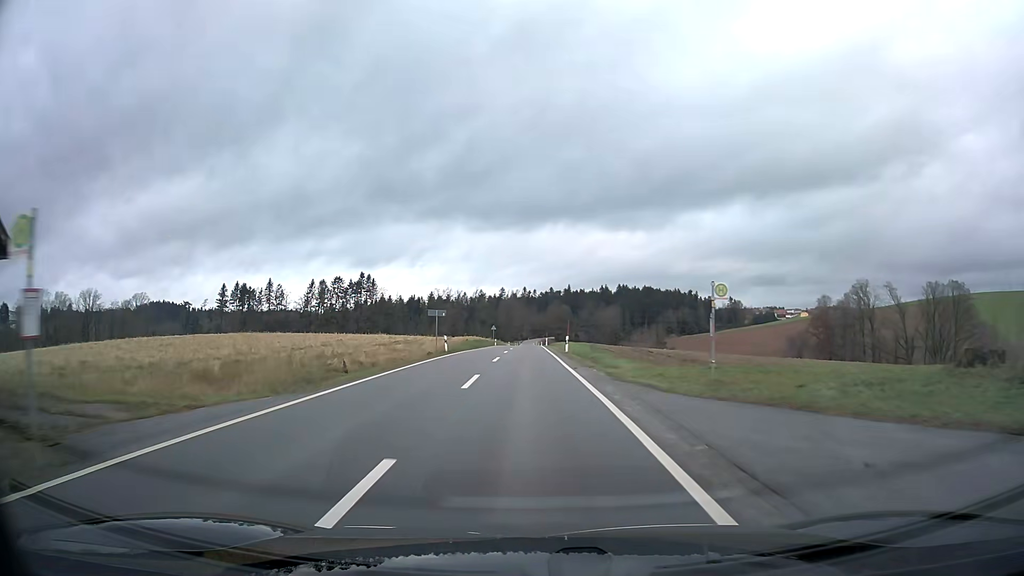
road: tertiary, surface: asphalt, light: Day
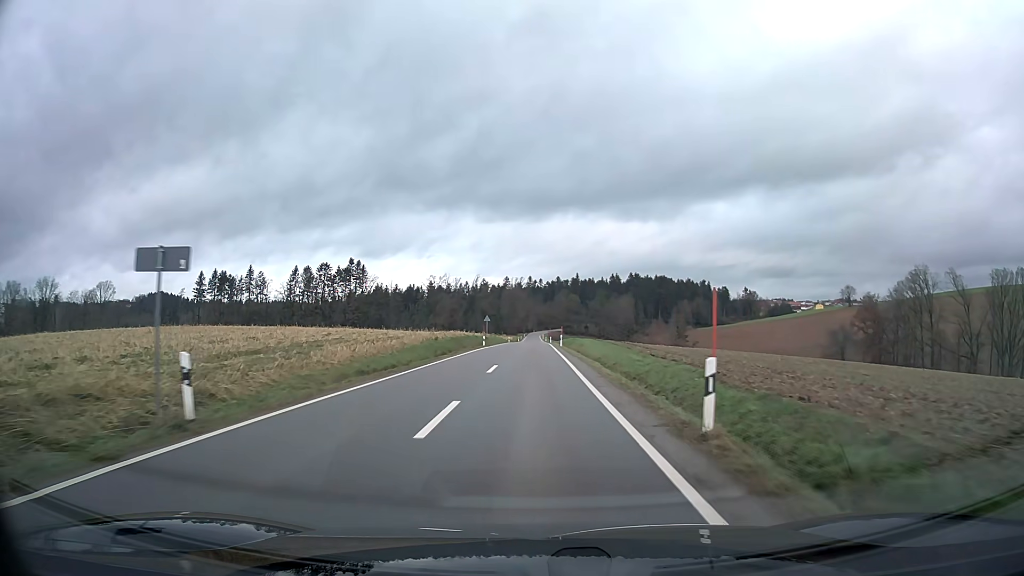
(-0.1, +30.5) m; 0°
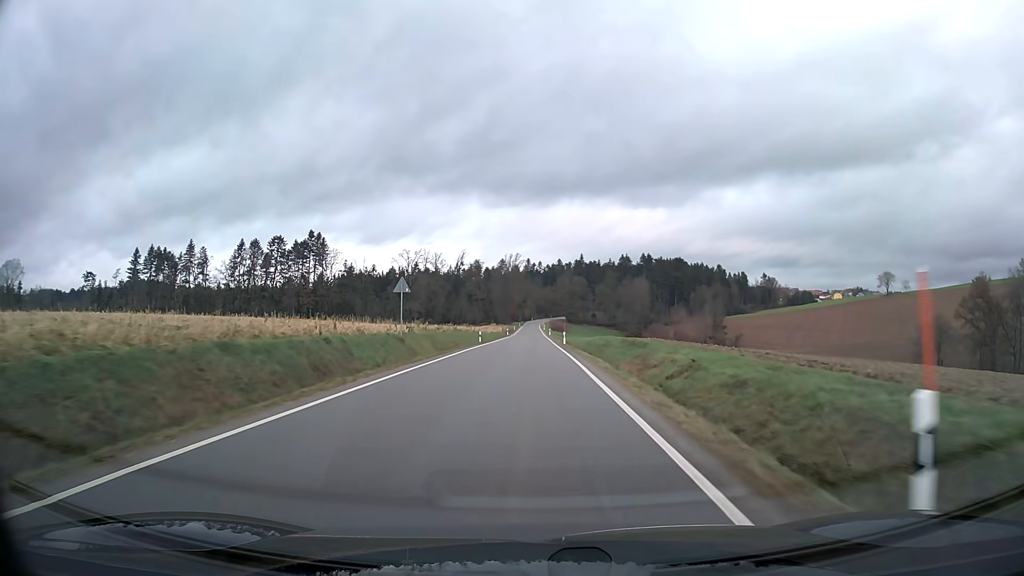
(+0.2, +55.8) m; 0°
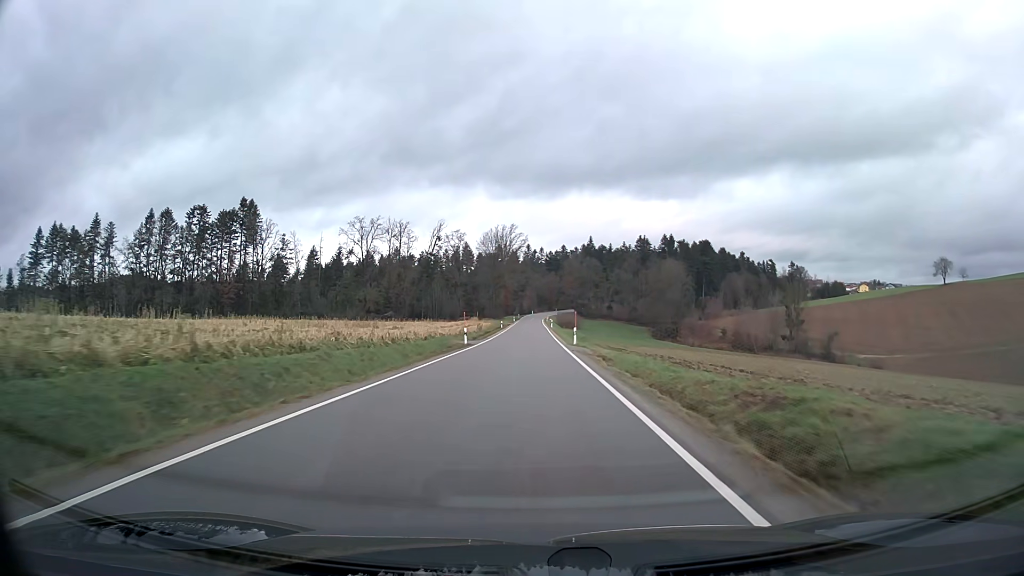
(+0.1, +63.0) m; 0°
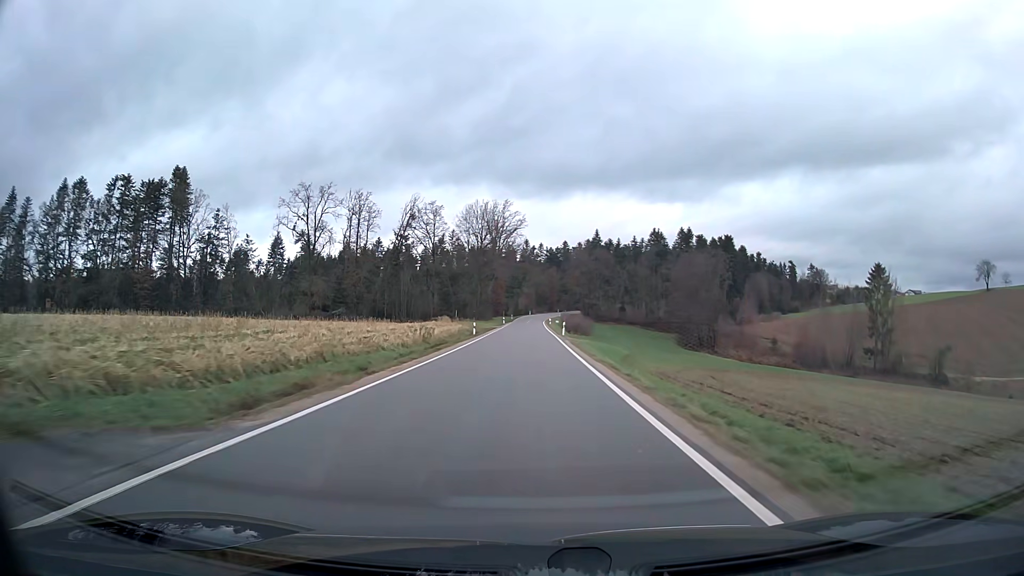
(0.0, +40.8) m; 0°
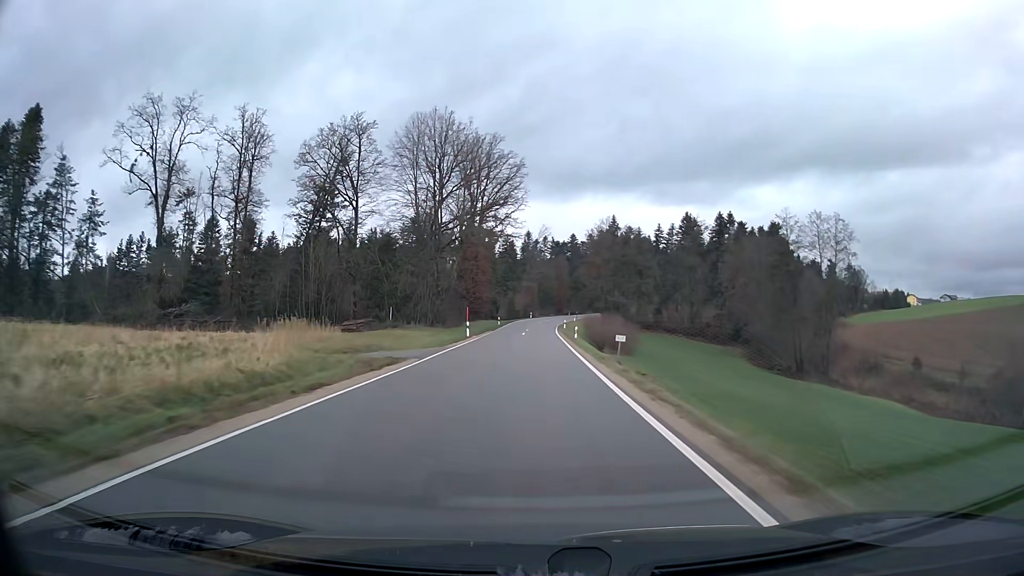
(0.0, +56.9) m; 0°
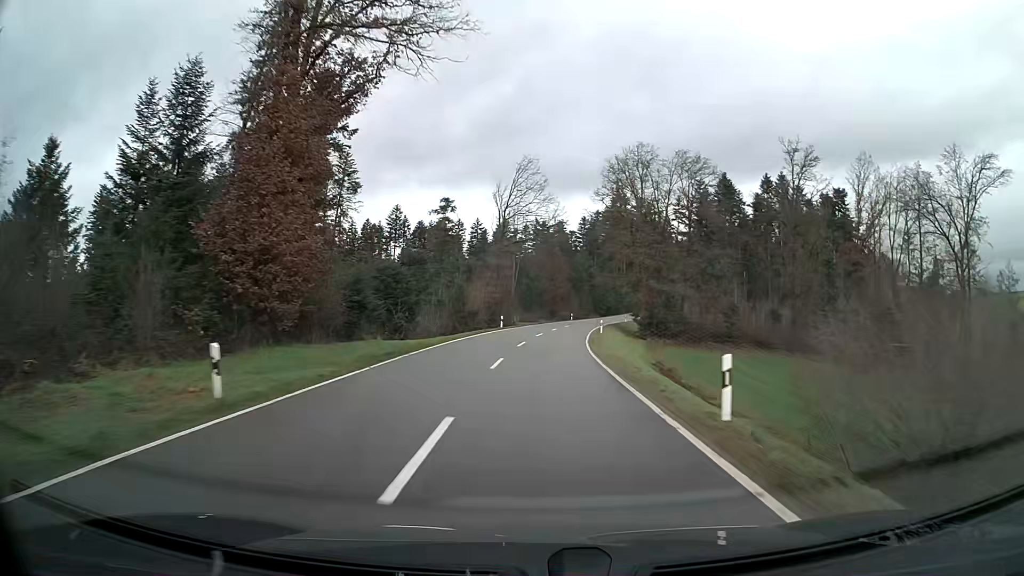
(+0.8, +67.0) m; +2°
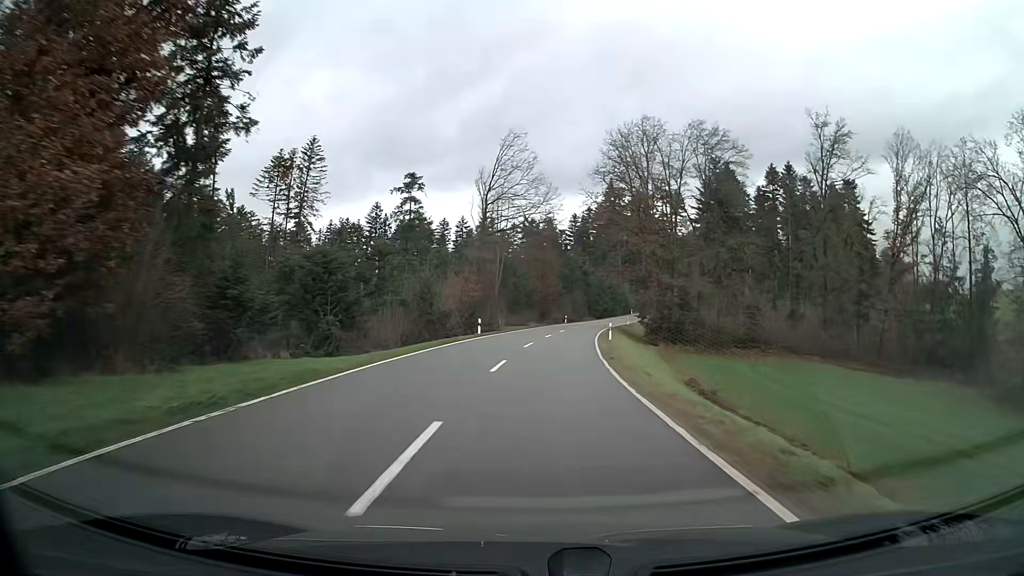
(+0.1, +12.5) m; +1°
